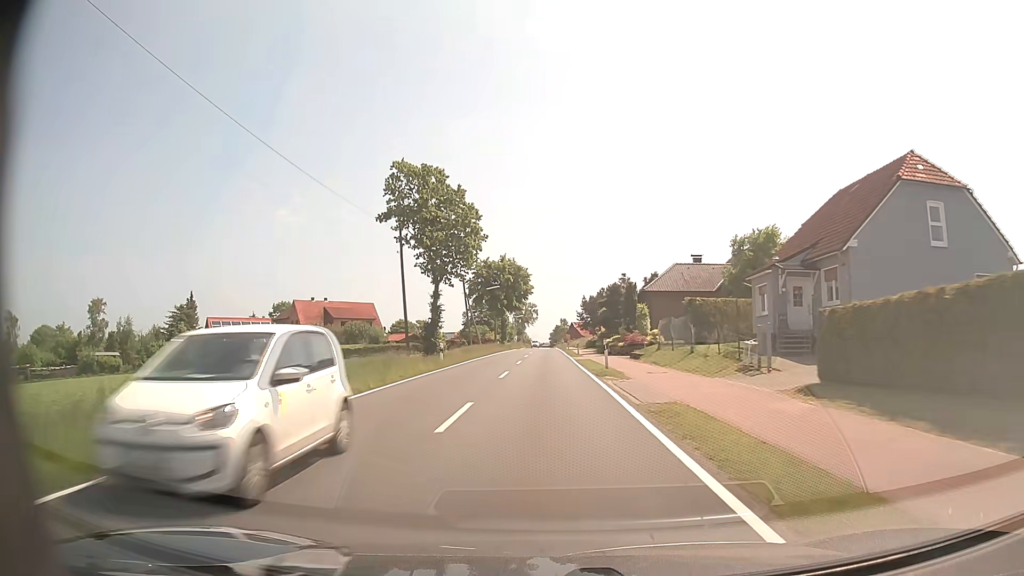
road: tertiary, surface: asphalt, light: Day
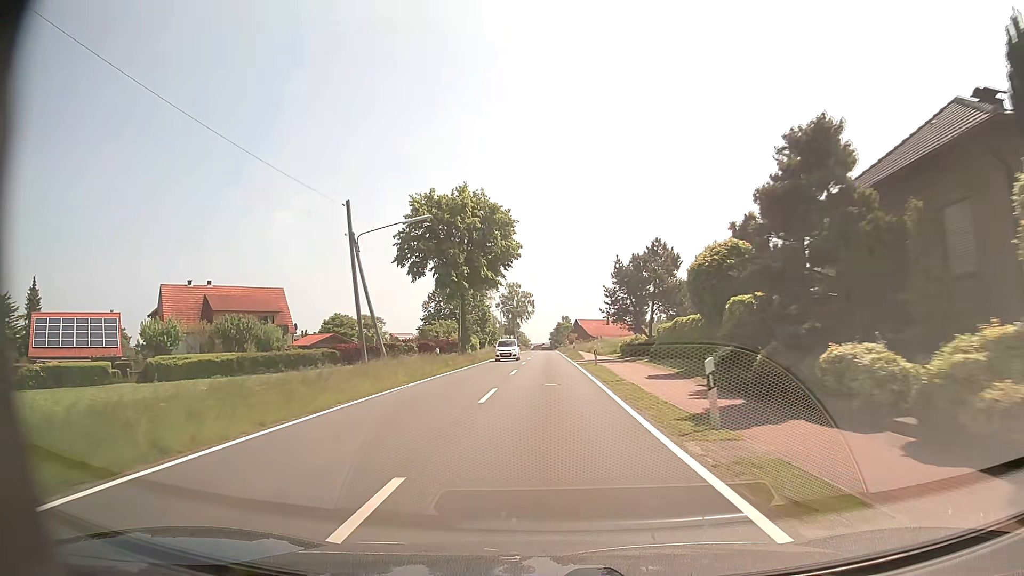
(-0.1, +43.0) m; 0°
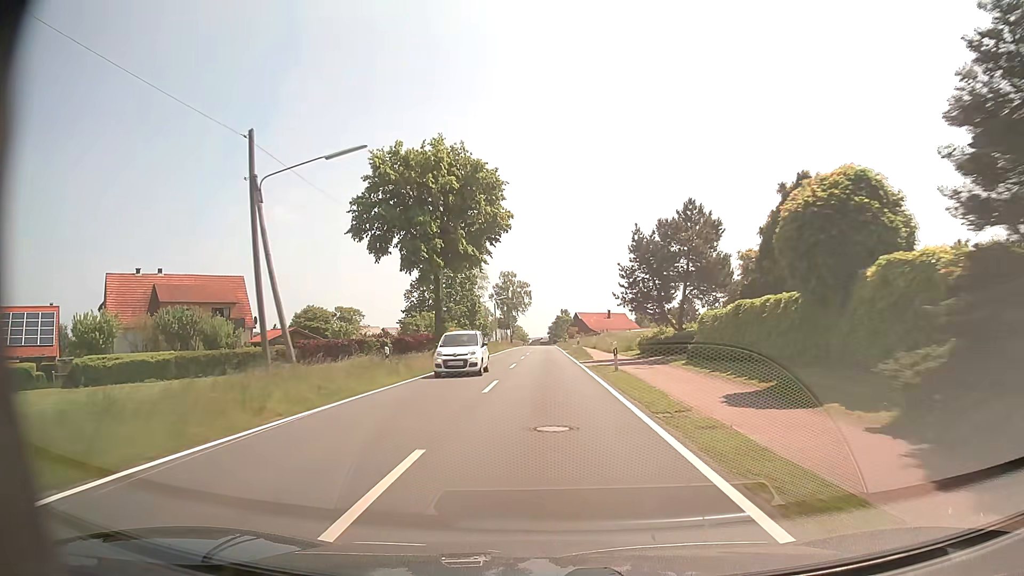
(0.0, +10.8) m; 0°
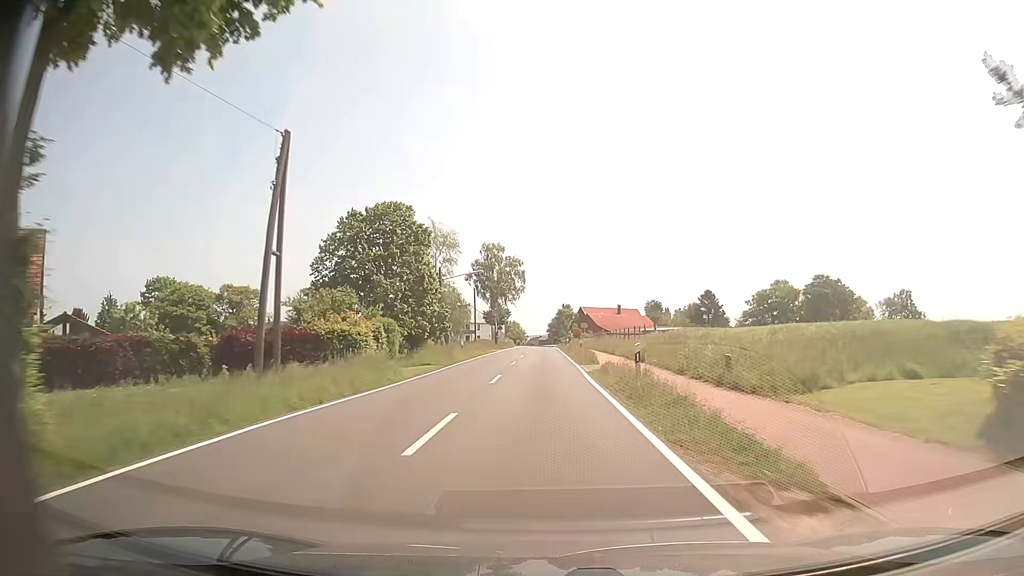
(-0.1, +32.4) m; -1°
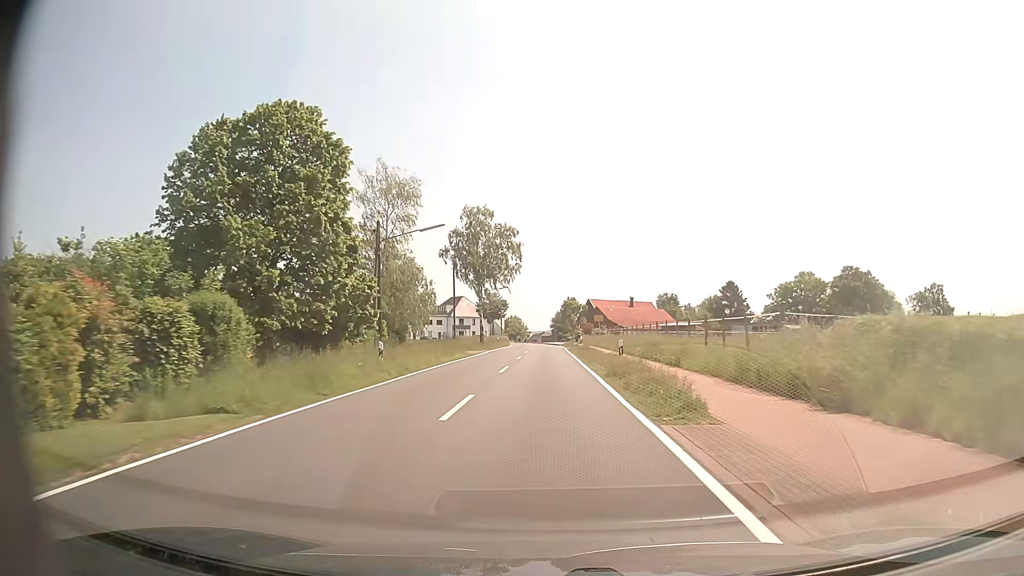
(+0.2, +21.4) m; 0°
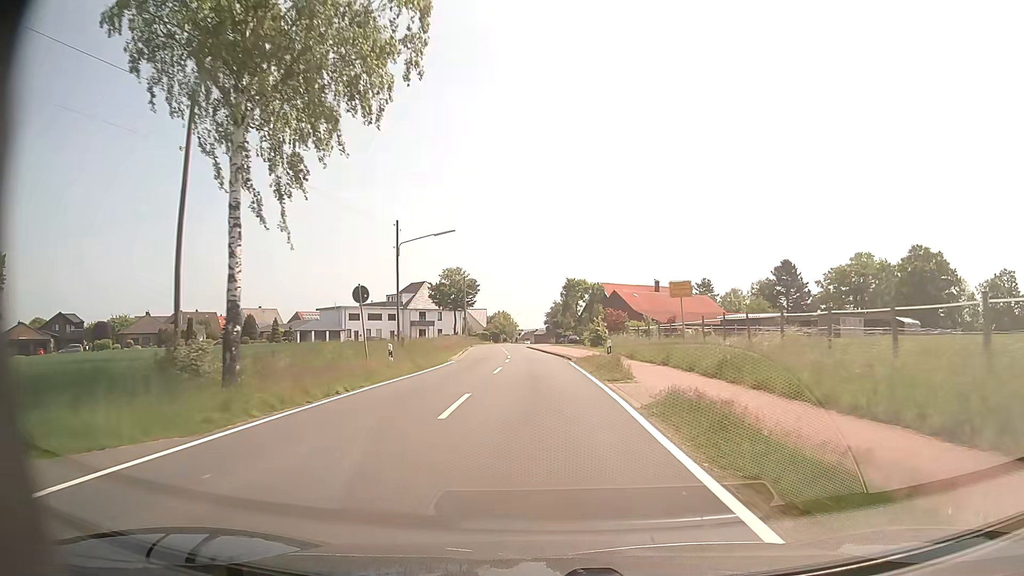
(0.0, +47.2) m; +1°
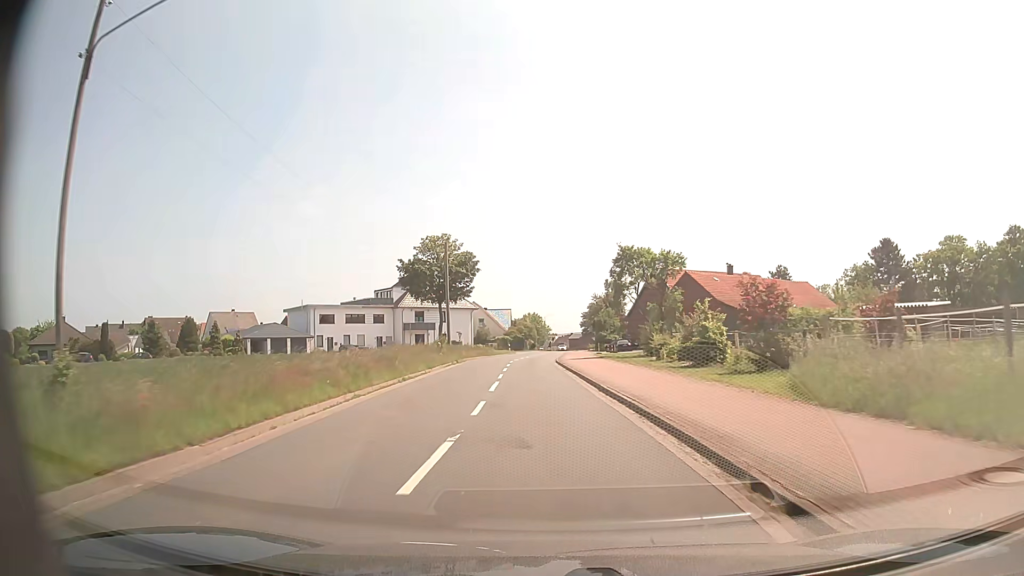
(-0.5, +31.3) m; -3°
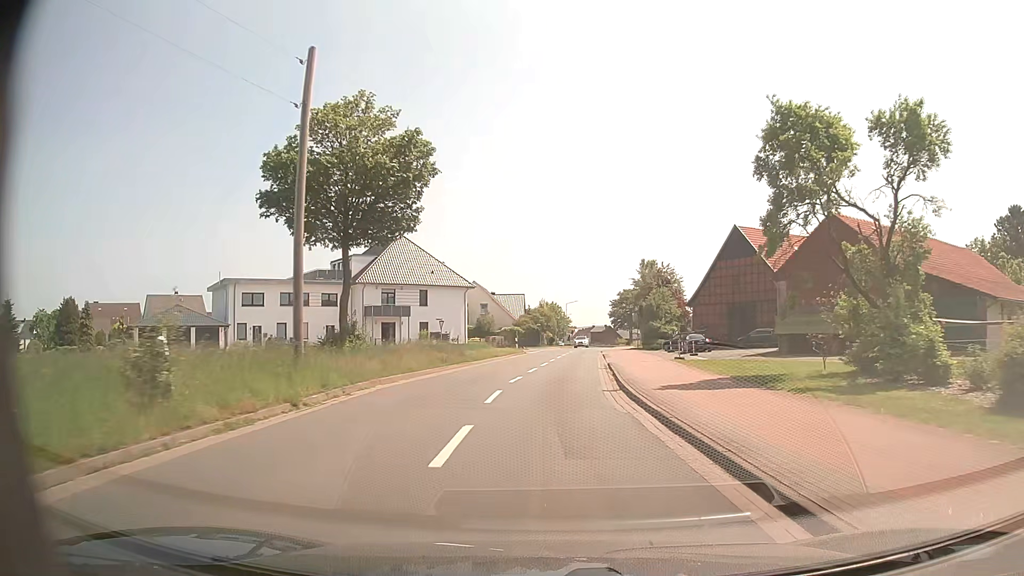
(-1.0, +29.9) m; -2°
(0, +10) (0, +20) (+1, +30) (+2, +40) (+2, +50) (+3, +60) (+4, +70) (+5, +80) (+7, +90) (+8, +100) m
